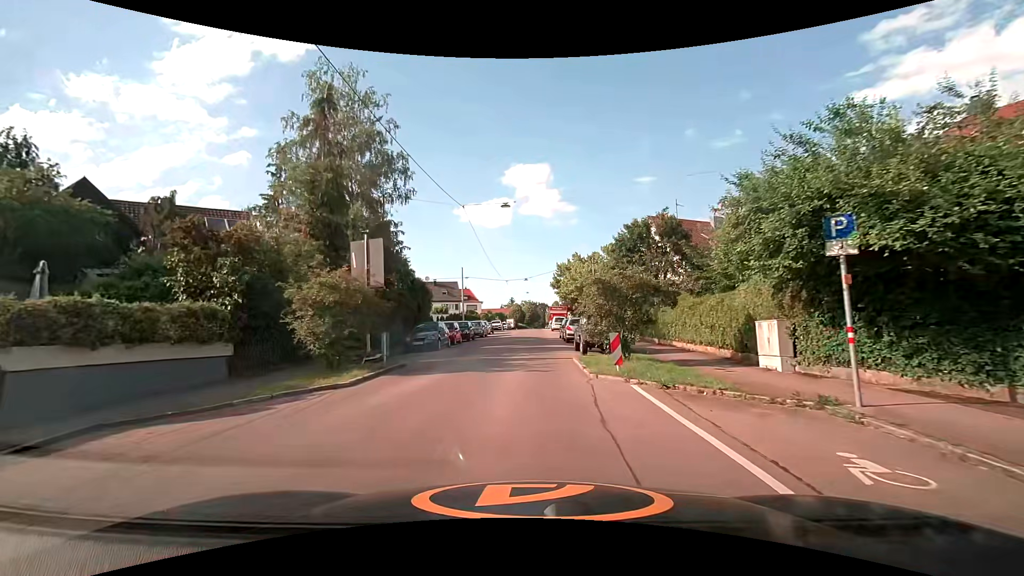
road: residential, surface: asphalt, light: Day
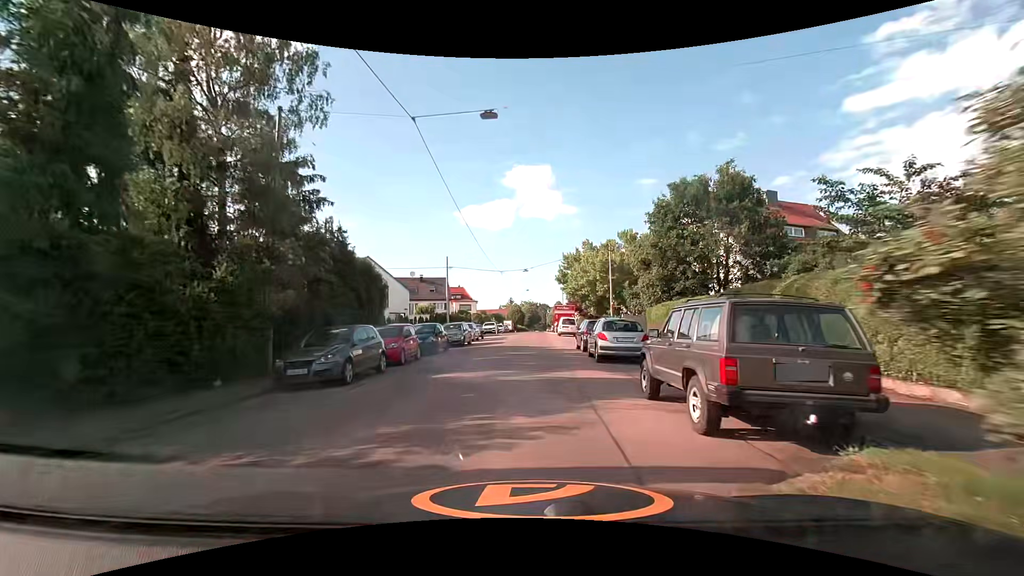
(-0.1, +12.6) m; 0°
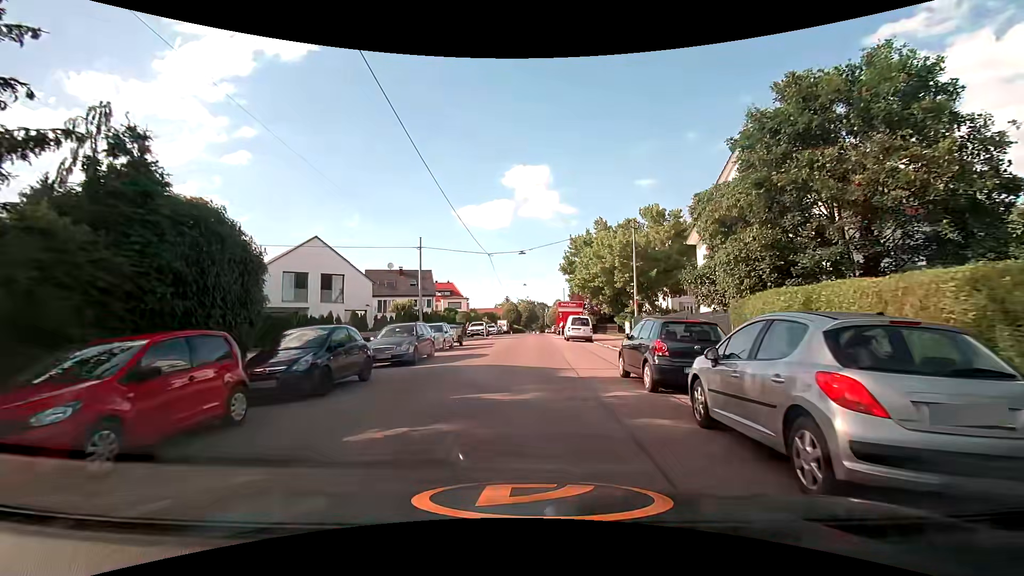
(0.0, +12.2) m; 0°
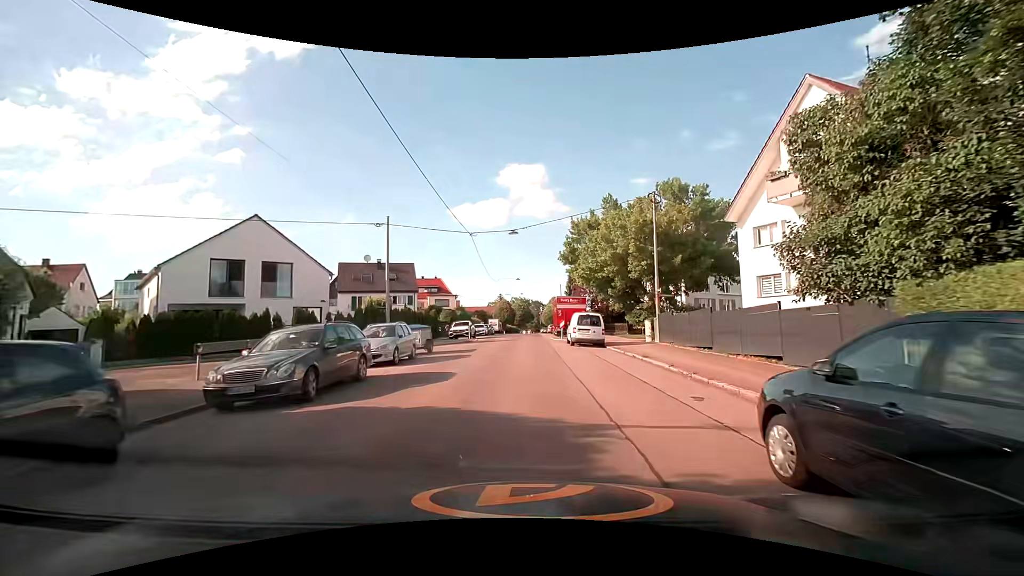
(0.0, +7.9) m; 0°
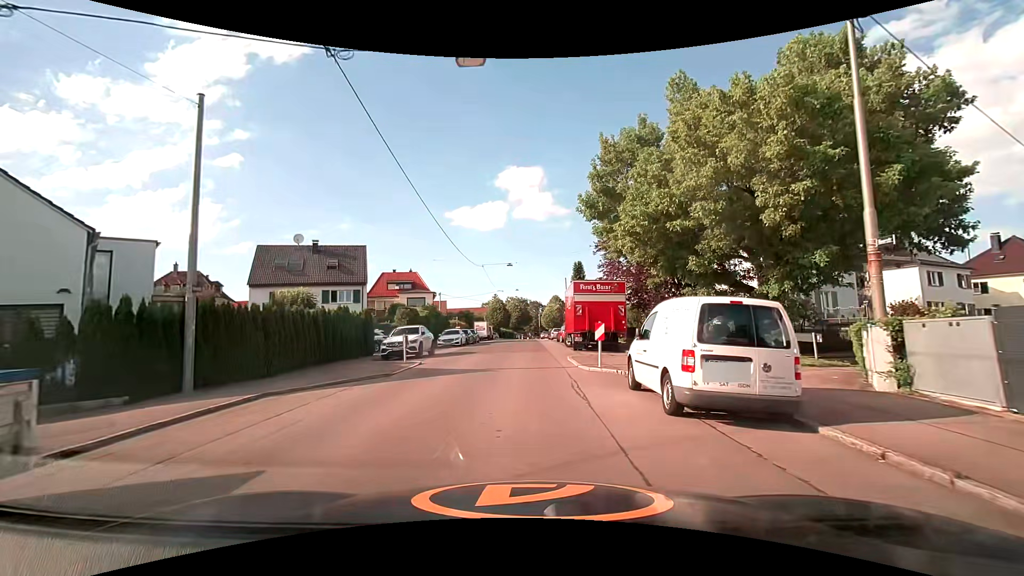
(+0.3, +18.8) m; 0°
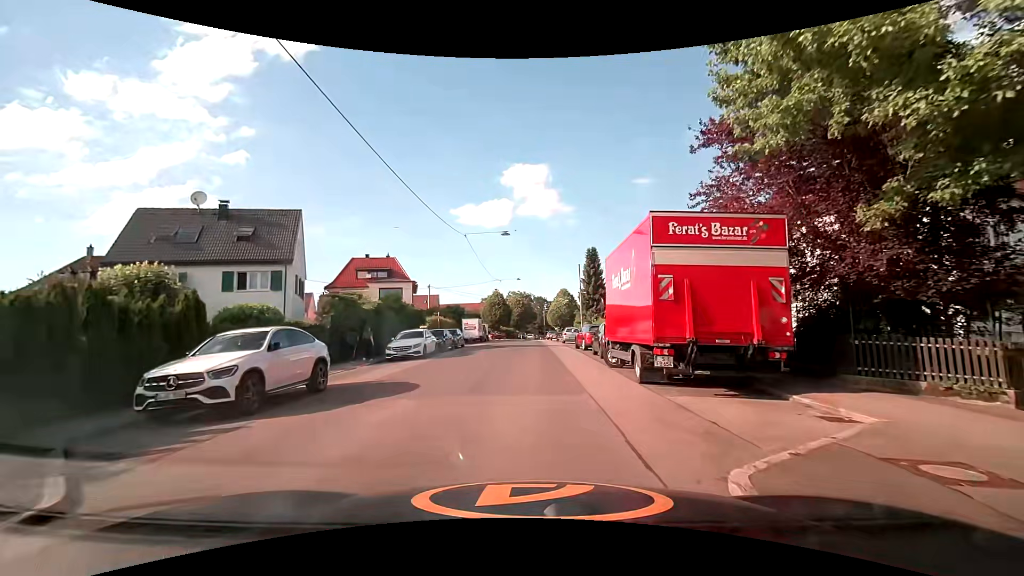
(0.0, +14.9) m; 0°
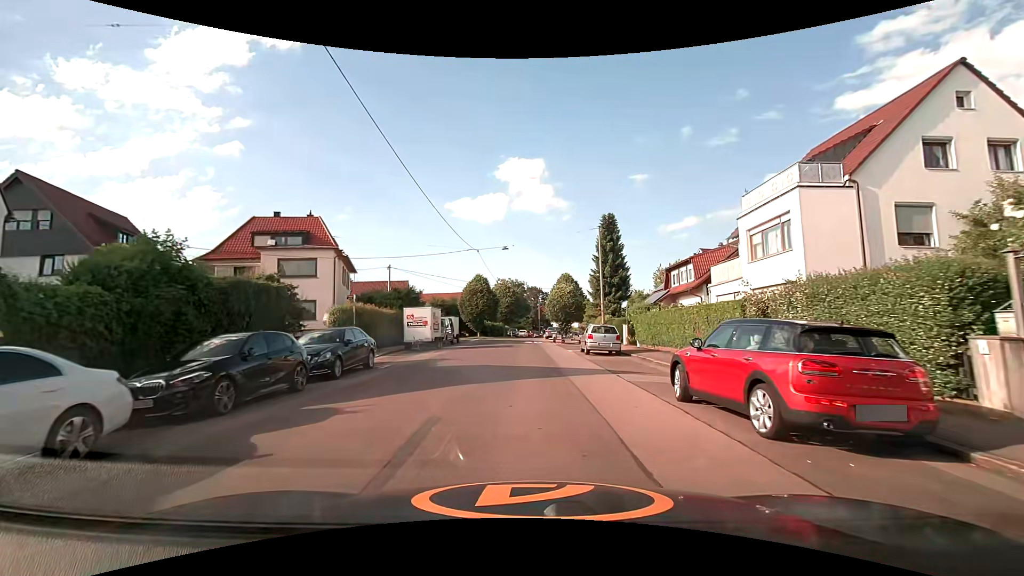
(0.0, +21.4) m; 0°
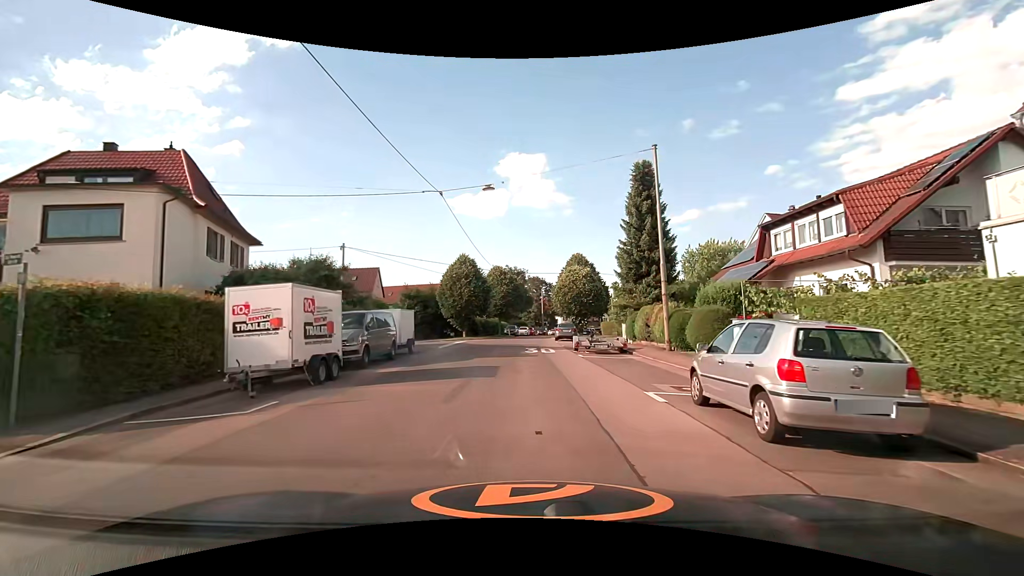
(0.0, +16.9) m; 0°
(0, +10) (0, +20) (0, +30) (-1, +40) (-8, +45) (-18, +43) (-28, +40) (-37, +38) (-47, +35) (-57, +33) m
